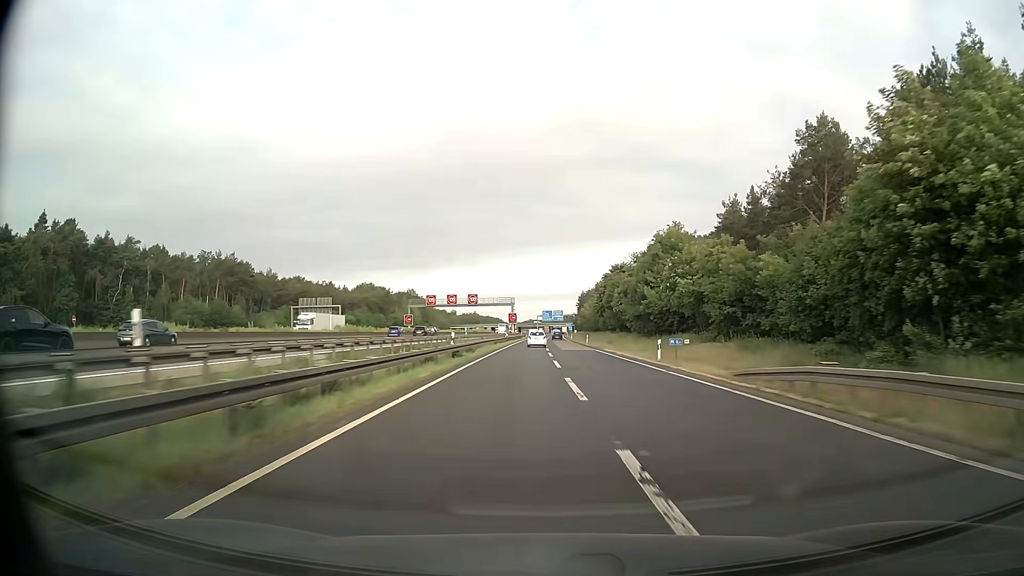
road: motorway_link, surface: asphalt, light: Day
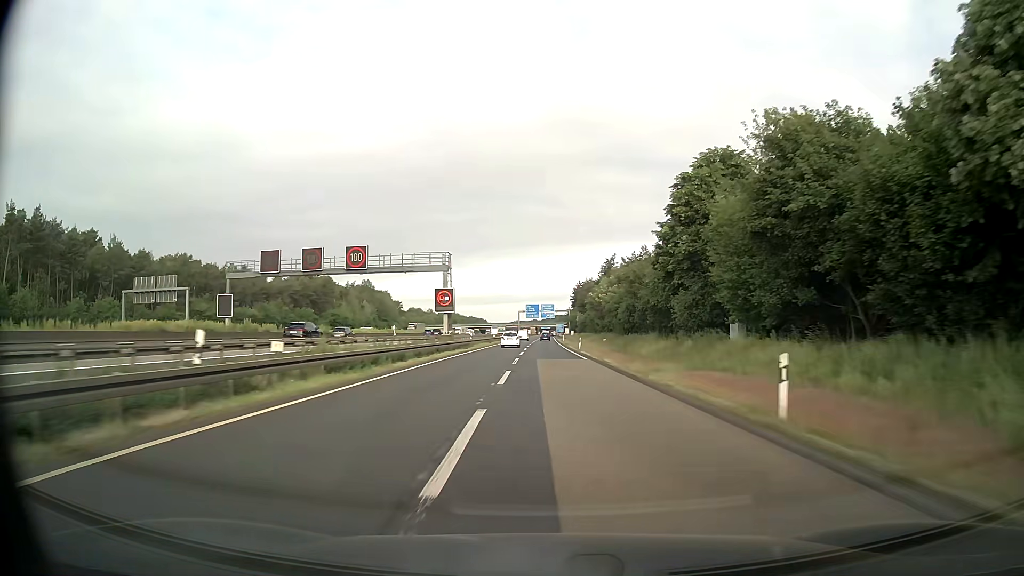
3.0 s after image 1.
(+1.1, +68.4) m; +1°
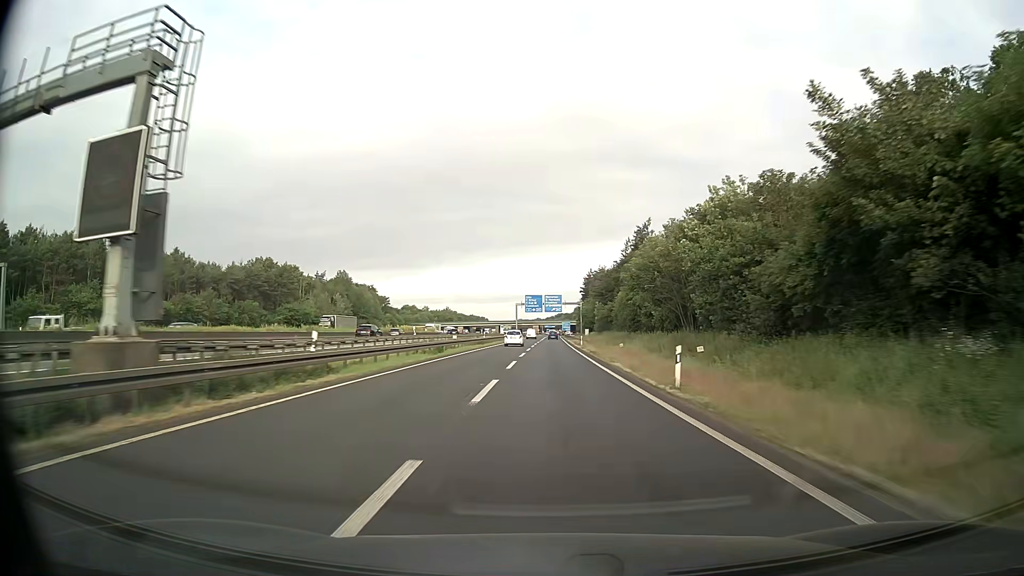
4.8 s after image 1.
(-0.2, +41.3) m; 0°
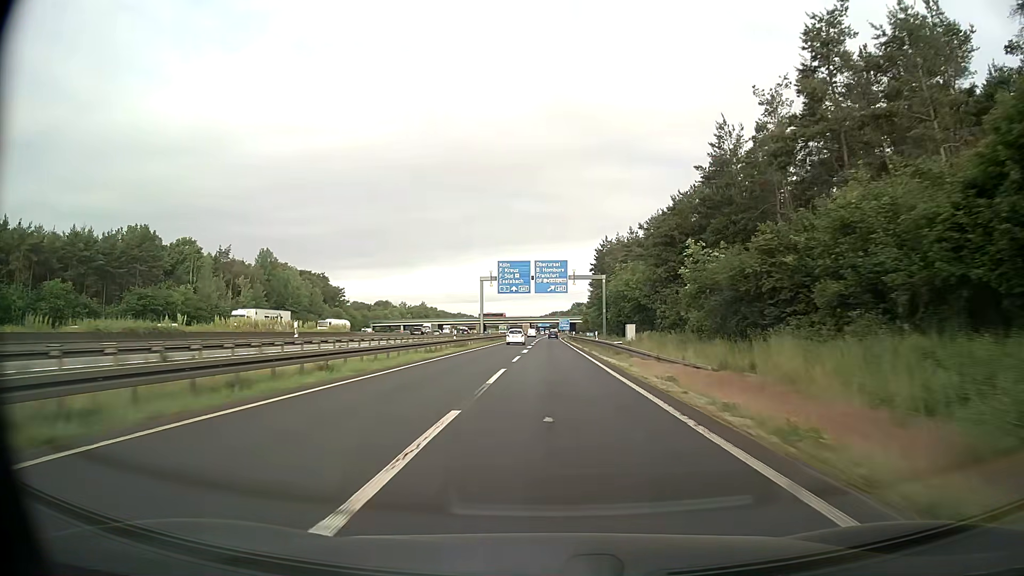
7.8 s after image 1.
(+0.4, +68.0) m; +1°
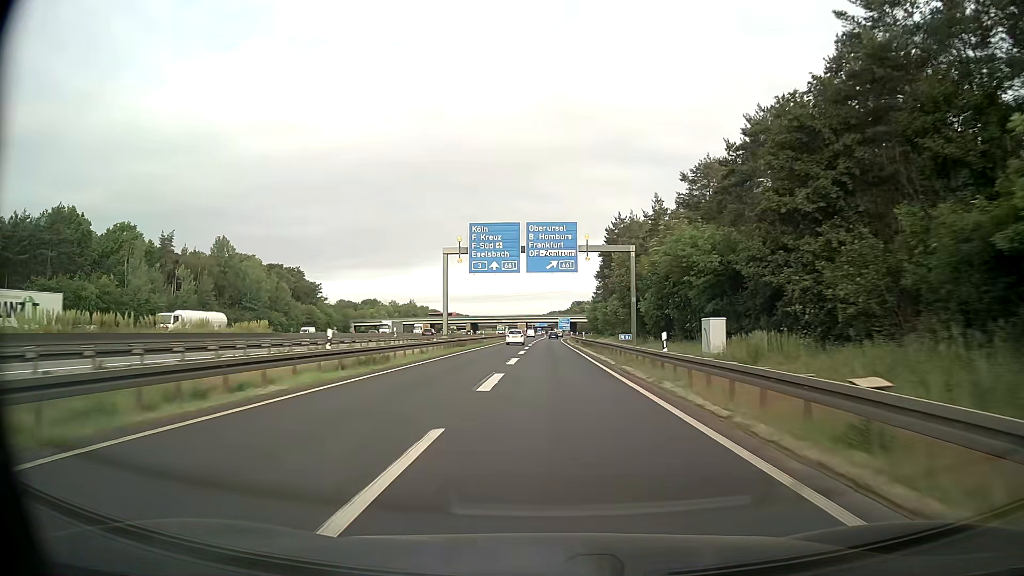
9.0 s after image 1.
(0.0, +26.6) m; 0°
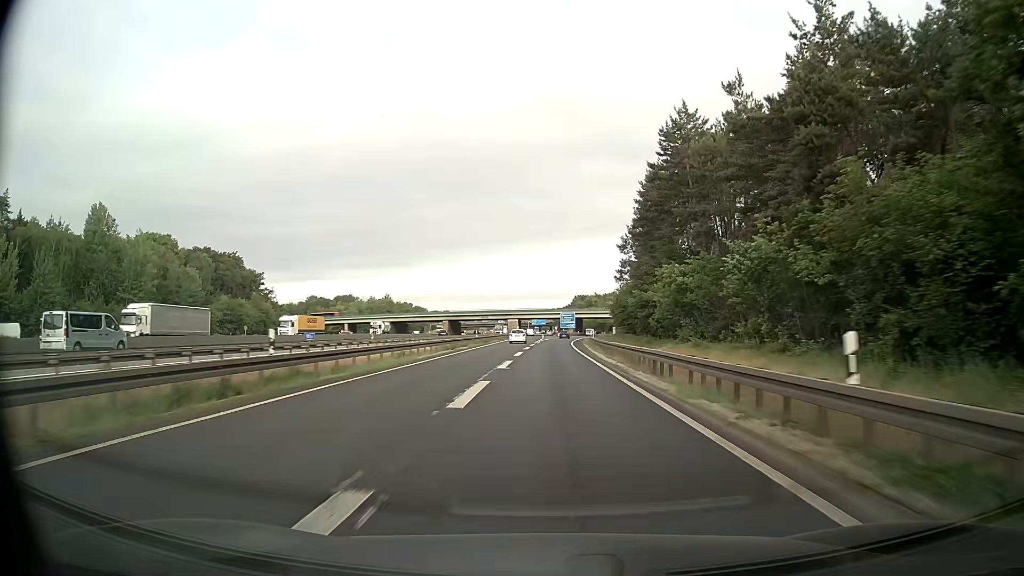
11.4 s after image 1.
(+0.2, +52.2) m; 0°
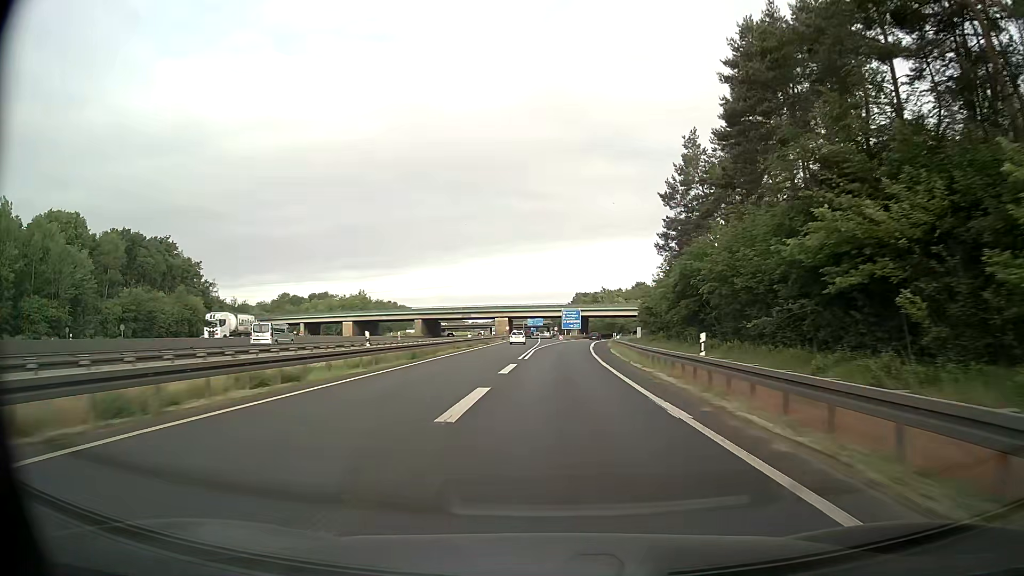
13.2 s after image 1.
(-0.1, +38.5) m; 0°
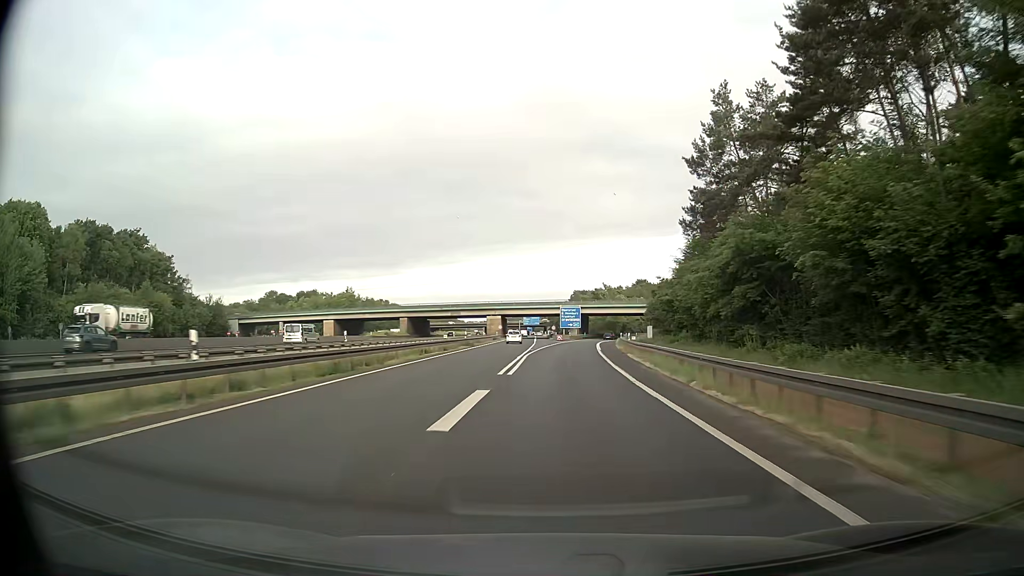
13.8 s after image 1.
(0.0, +12.8) m; 0°
(0, +10) (0, +20) (0, +30) (0, +40) (+1, +50) (+1, +60) (+2, +70) (+3, +80) (+4, +90) (+6, +100) m
